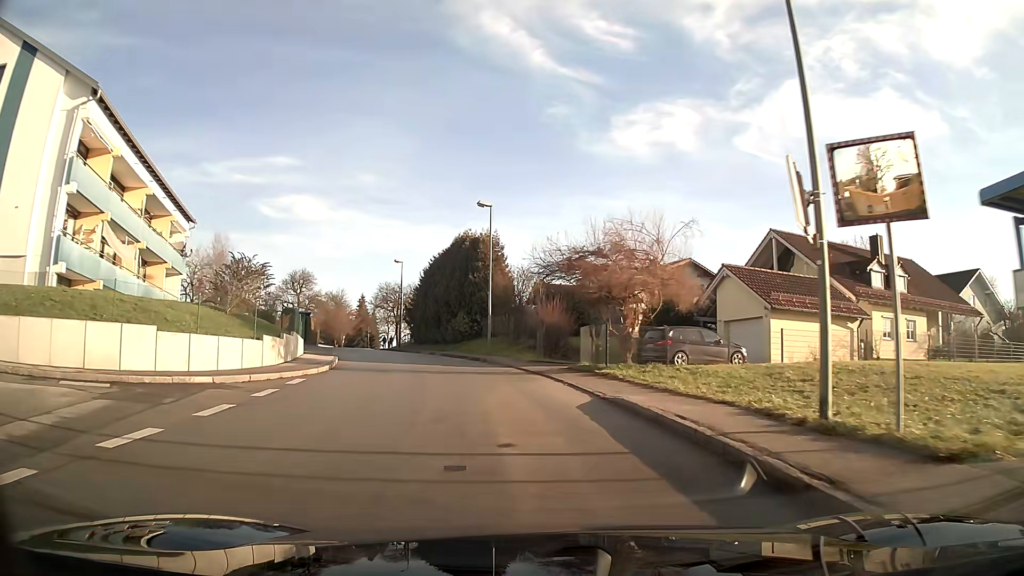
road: unclassified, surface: asphalt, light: Day
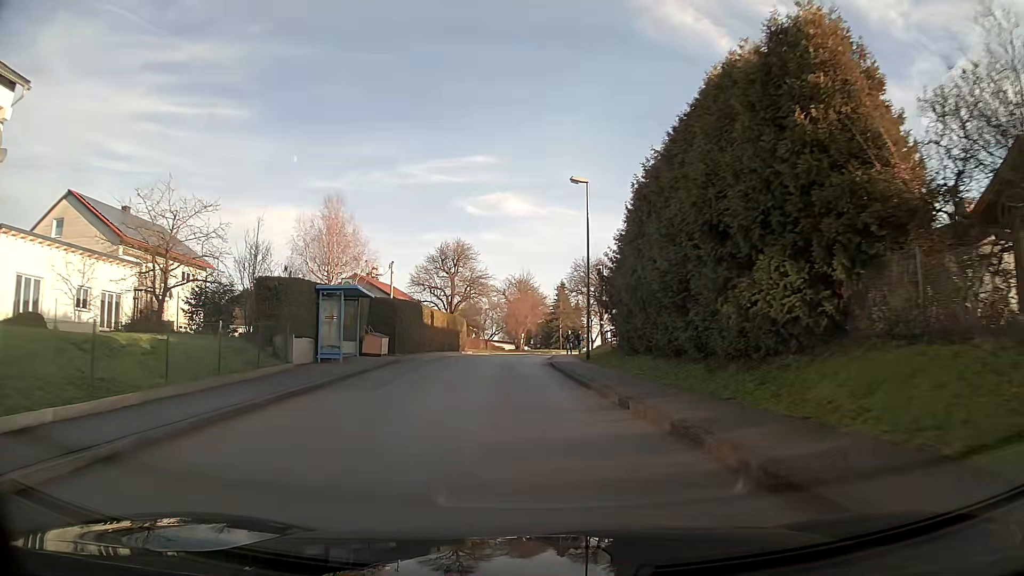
(-4.9, +31.8) m; -18°
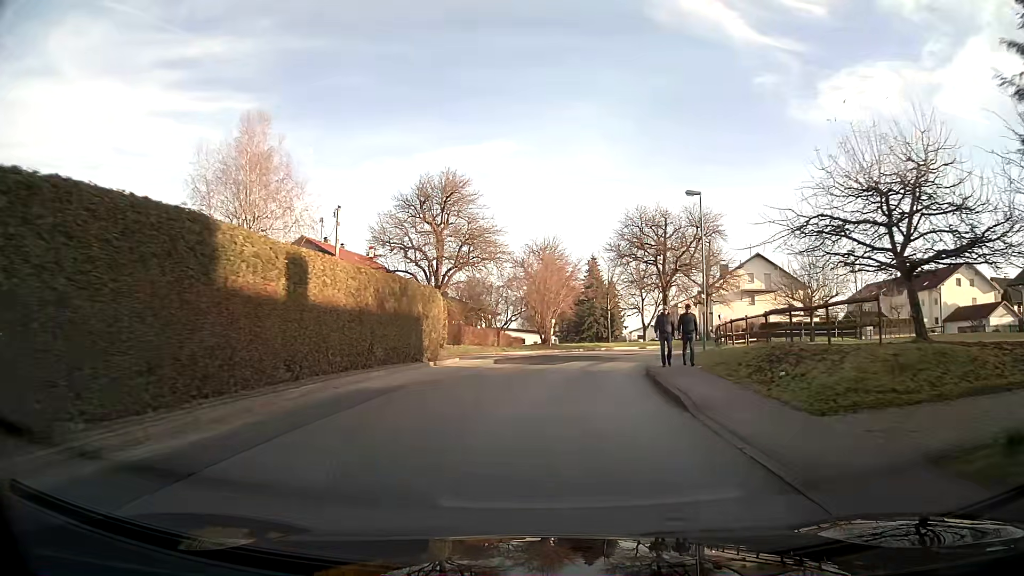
(-0.6, +26.9) m; 0°
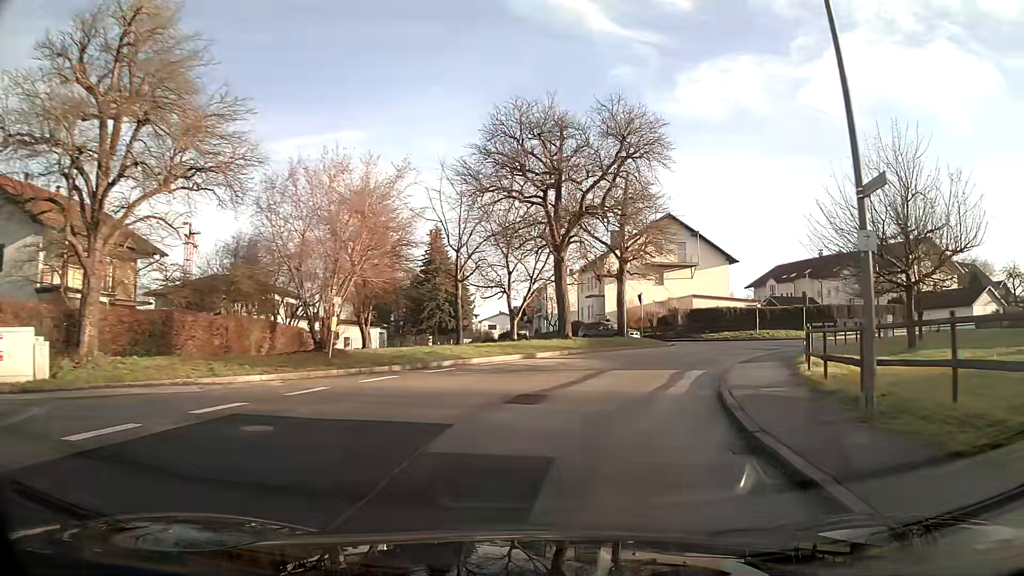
(+2.5, +25.1) m; +14°
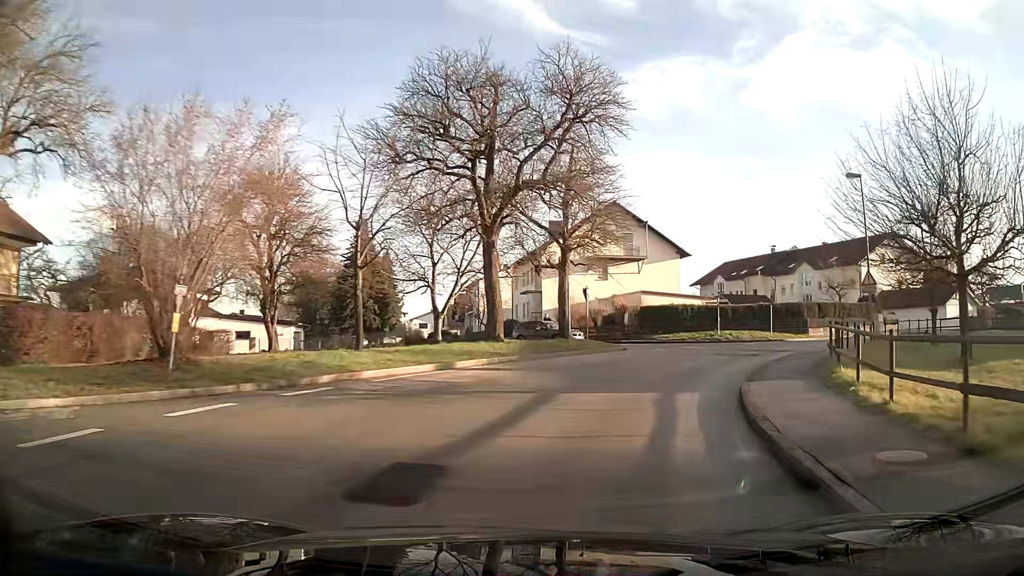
(+0.3, +6.0) m; +7°
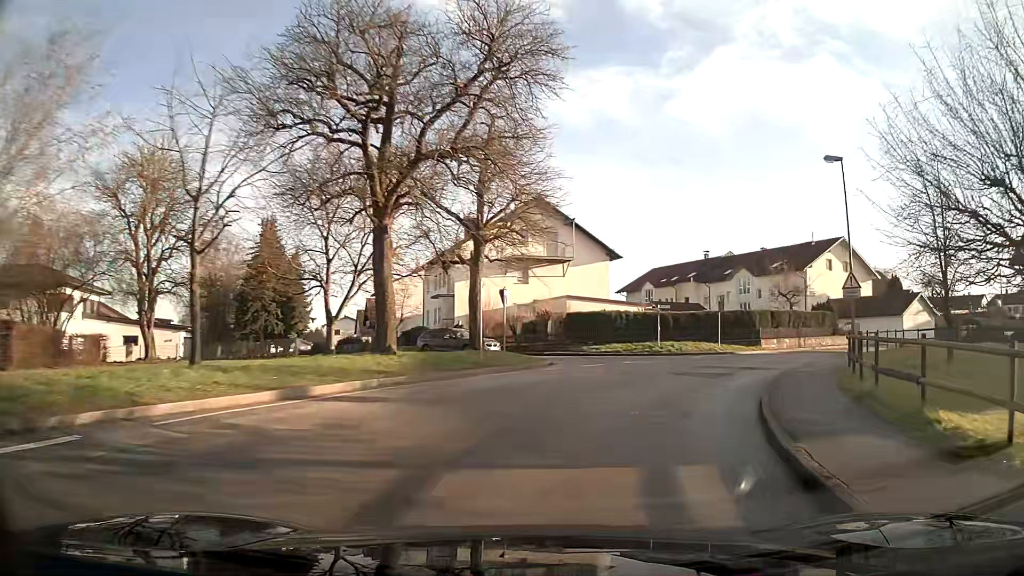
(+0.3, +5.9) m; +7°
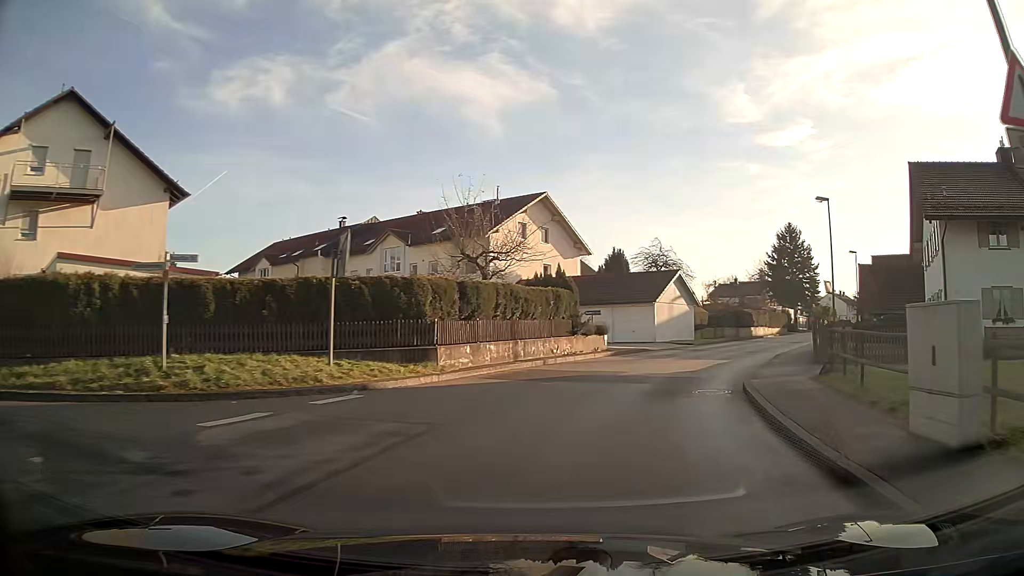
(+6.0, +22.4) m; +30°
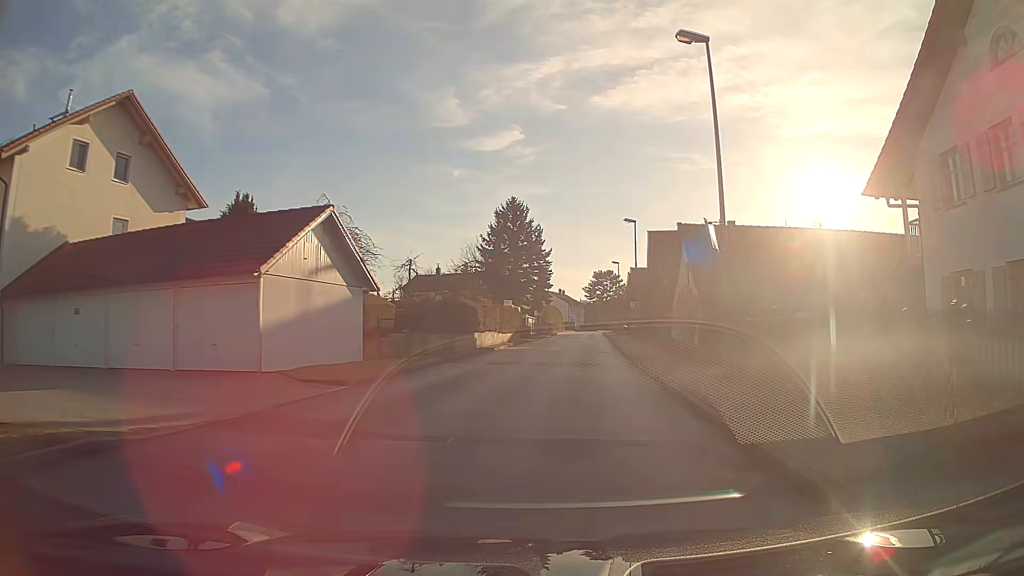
(+5.7, +23.4) m; +25°
